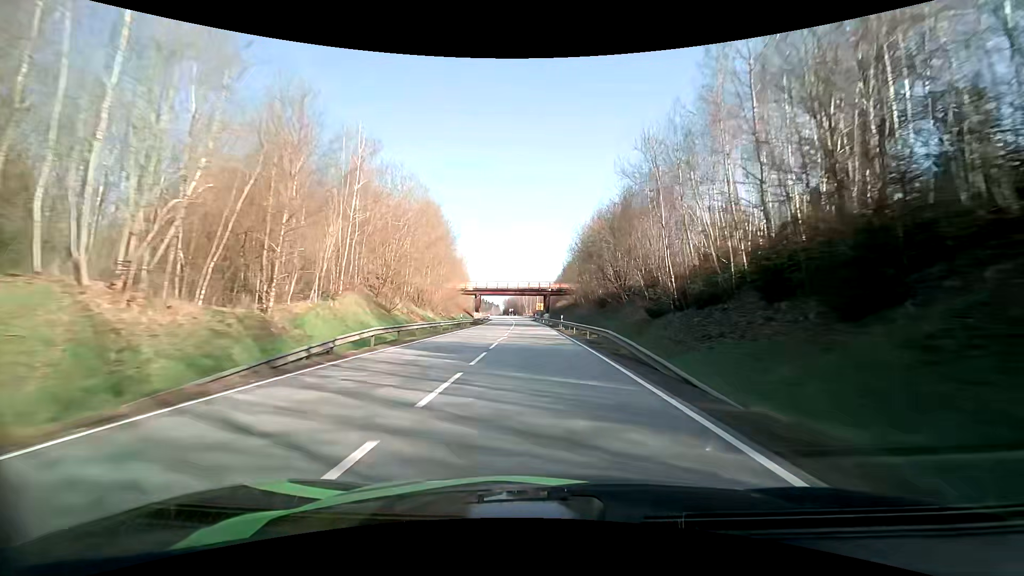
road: primary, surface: asphalt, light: Day
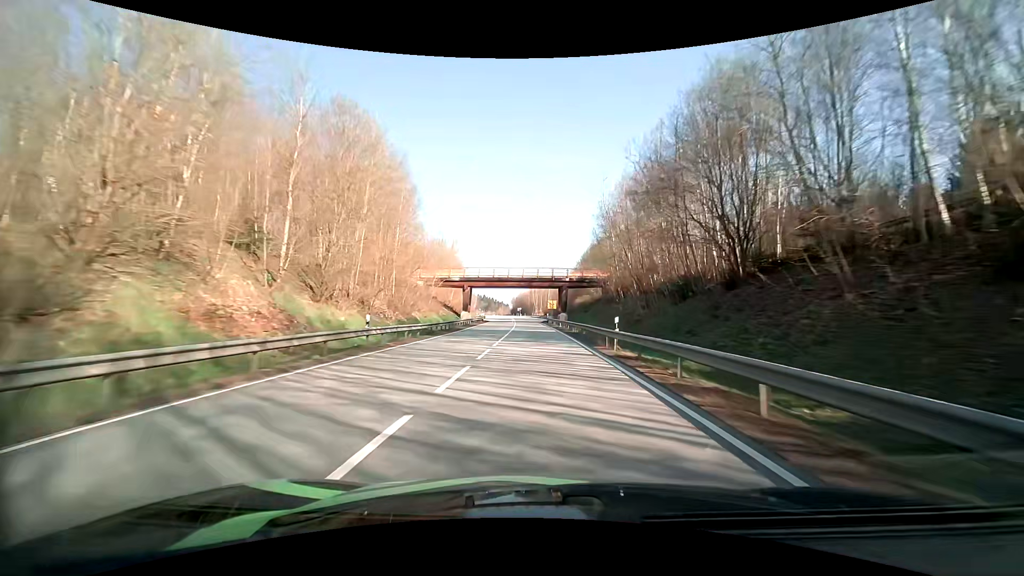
(-0.3, +28.8) m; -1°
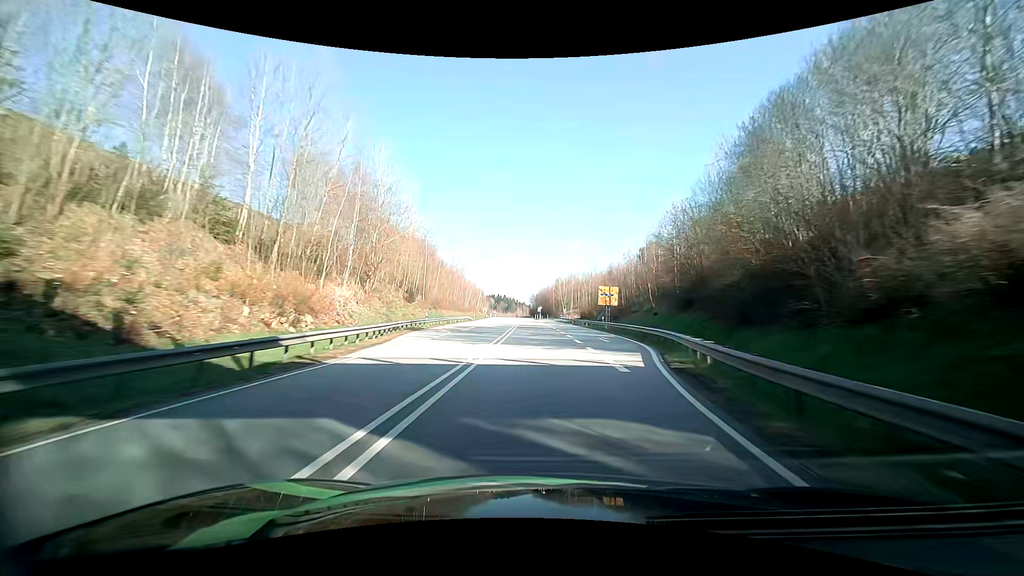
(-1.5, +72.2) m; -2°
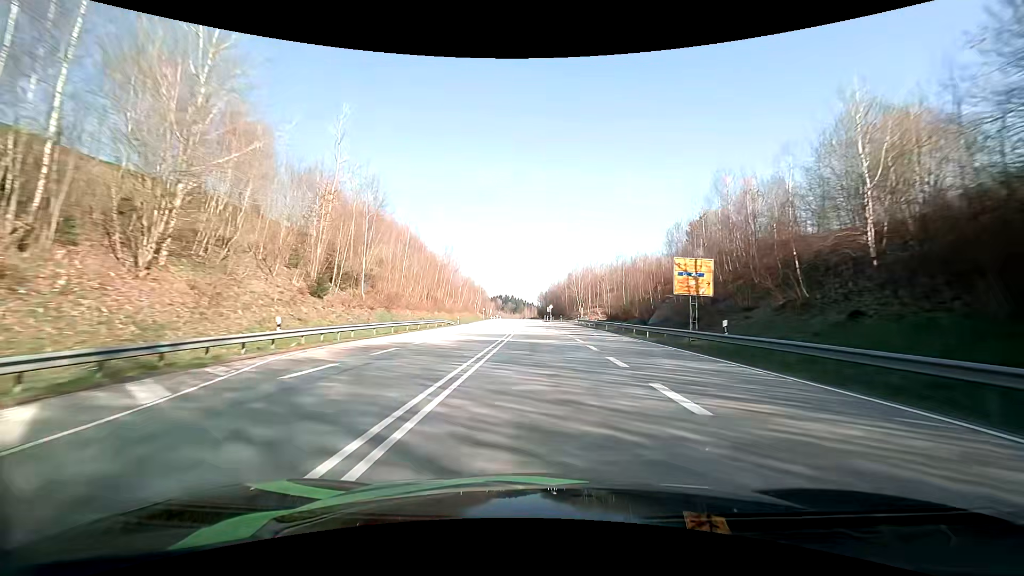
(-0.3, +29.0) m; -1°
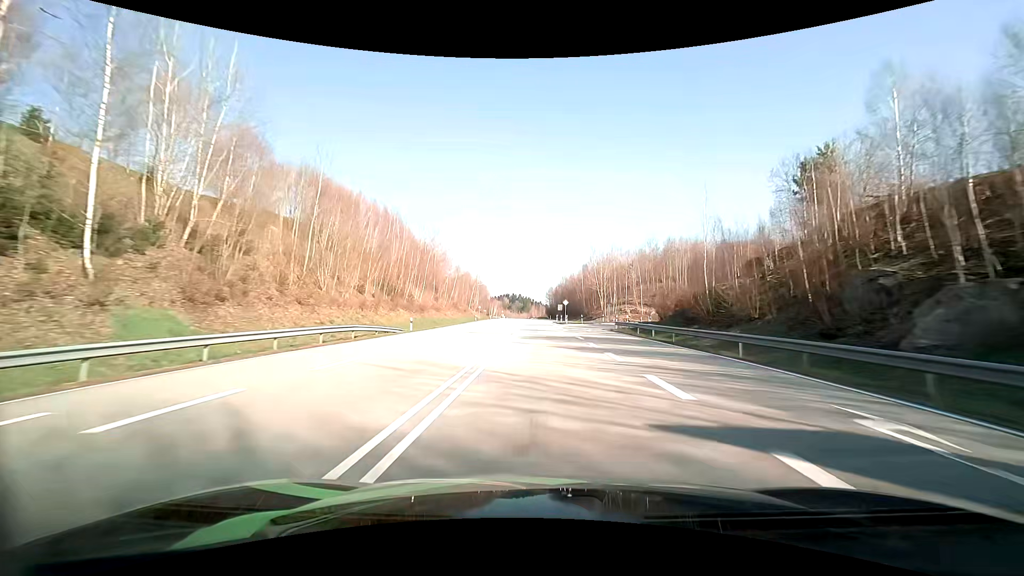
(-0.2, +29.0) m; -1°
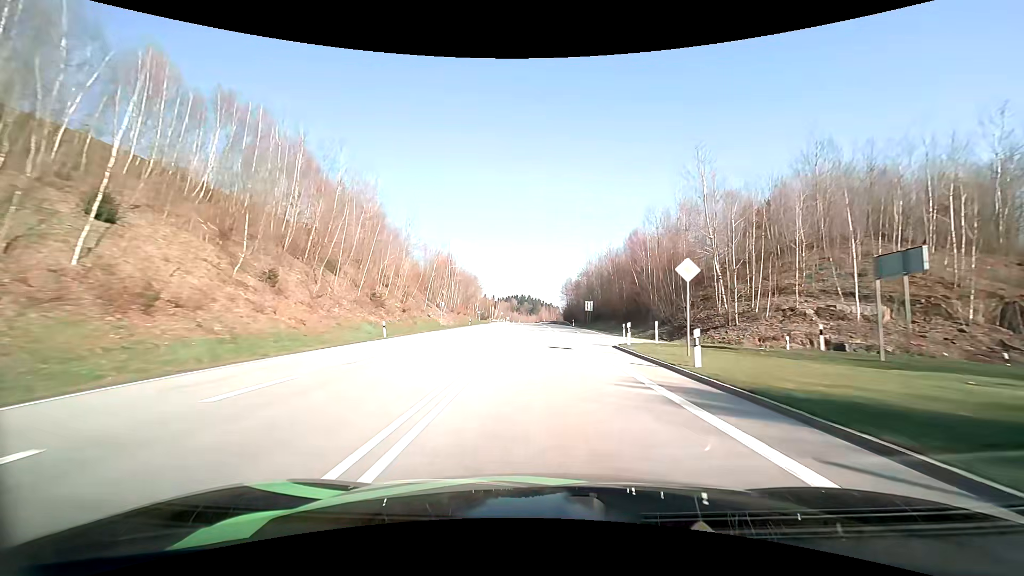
(-0.6, +58.1) m; -1°
